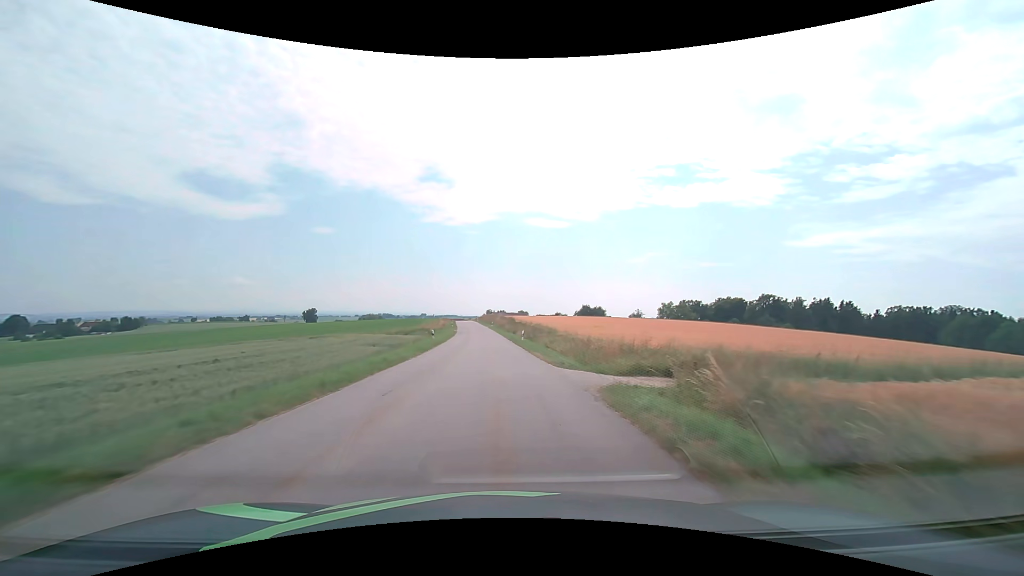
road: tertiary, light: Day
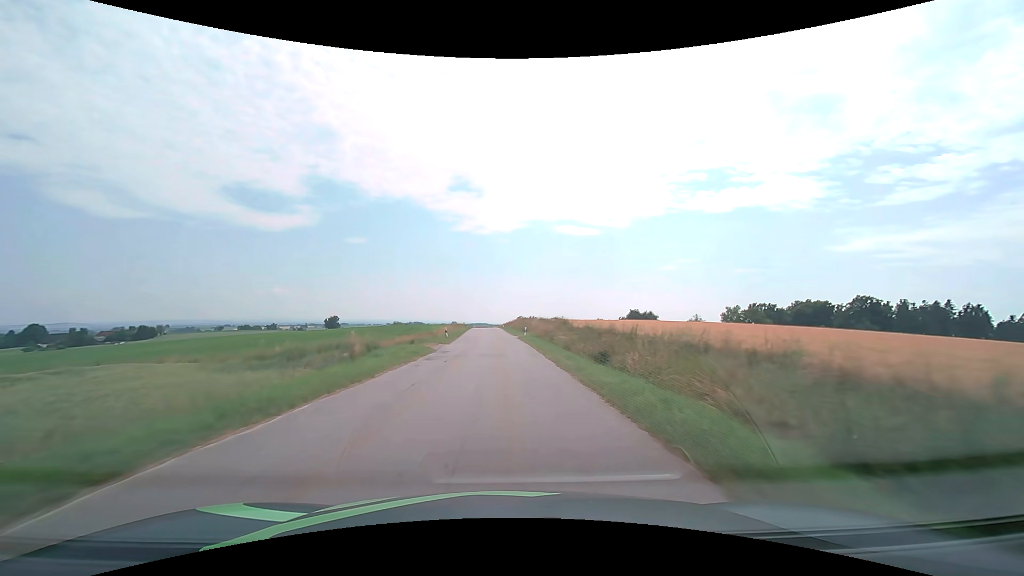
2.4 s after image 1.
(-1.2, +42.9) m; -3°
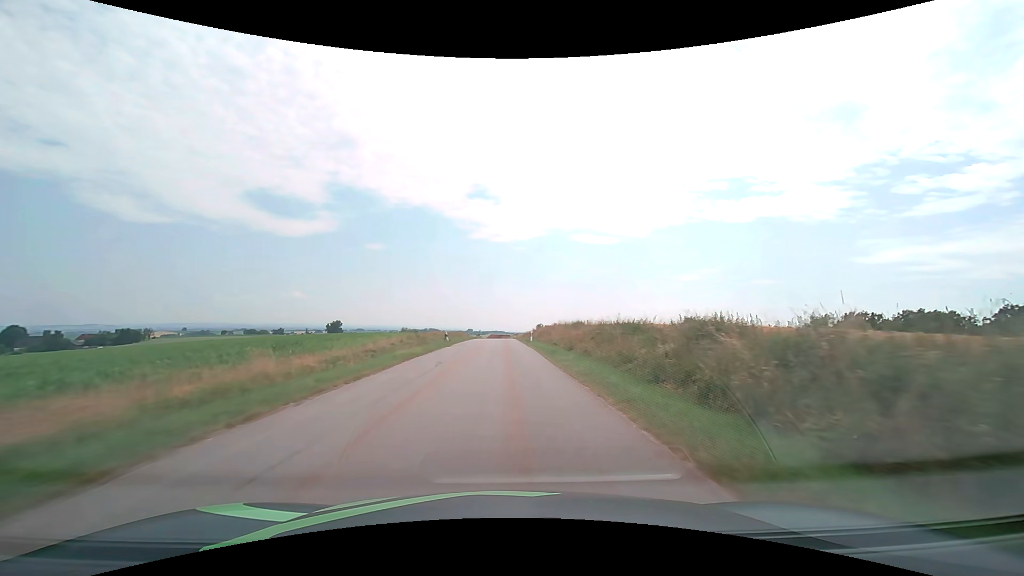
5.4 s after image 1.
(-1.3, +53.2) m; -2°
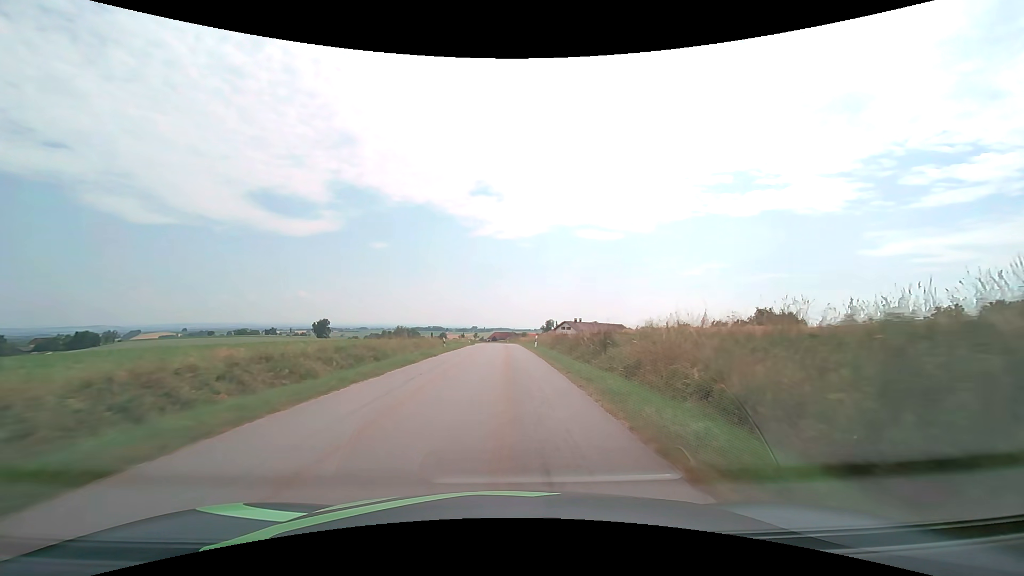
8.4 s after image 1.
(-0.4, +53.2) m; -1°
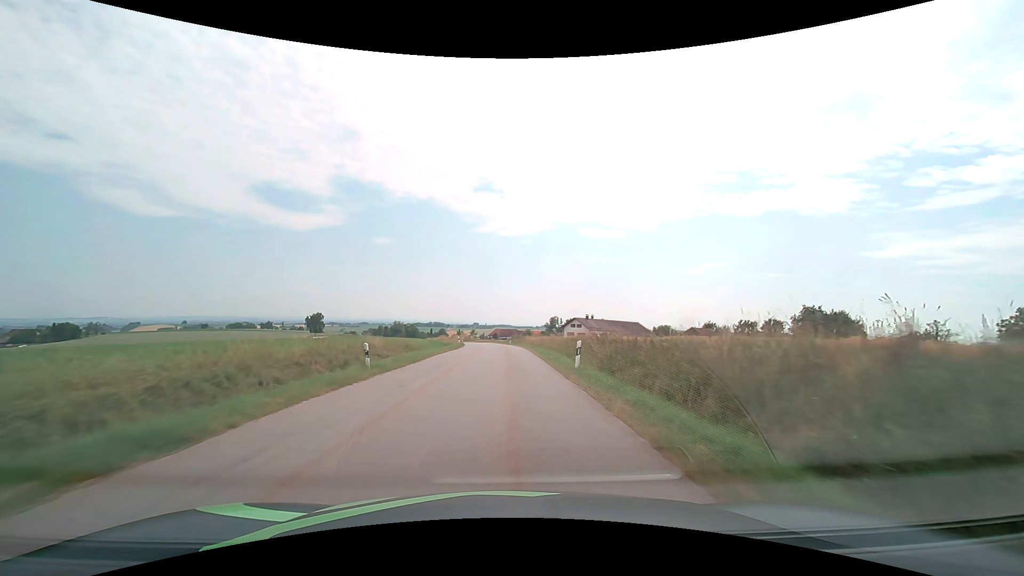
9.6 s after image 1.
(-0.1, +21.5) m; 0°
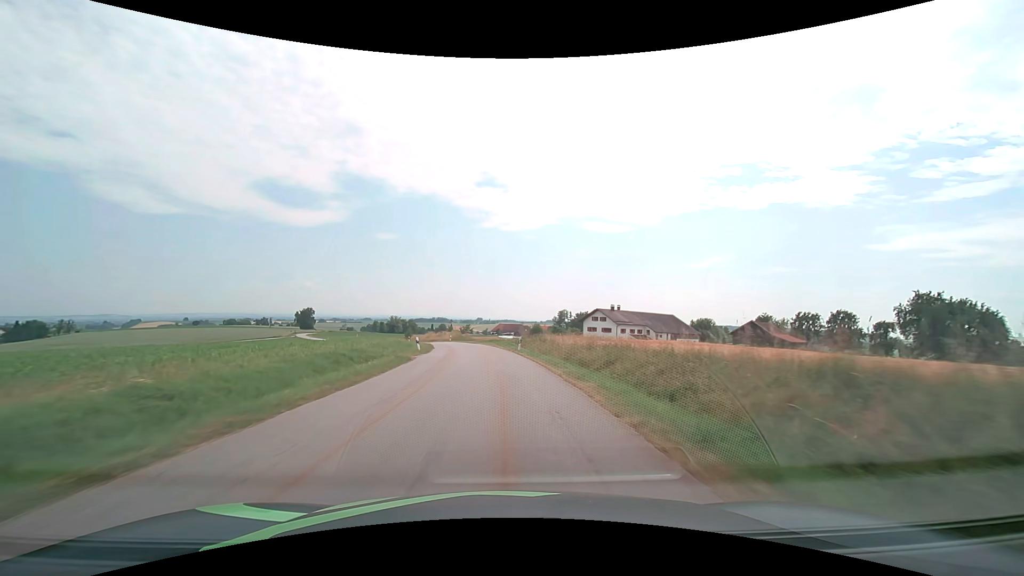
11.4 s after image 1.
(-0.1, +32.5) m; 0°
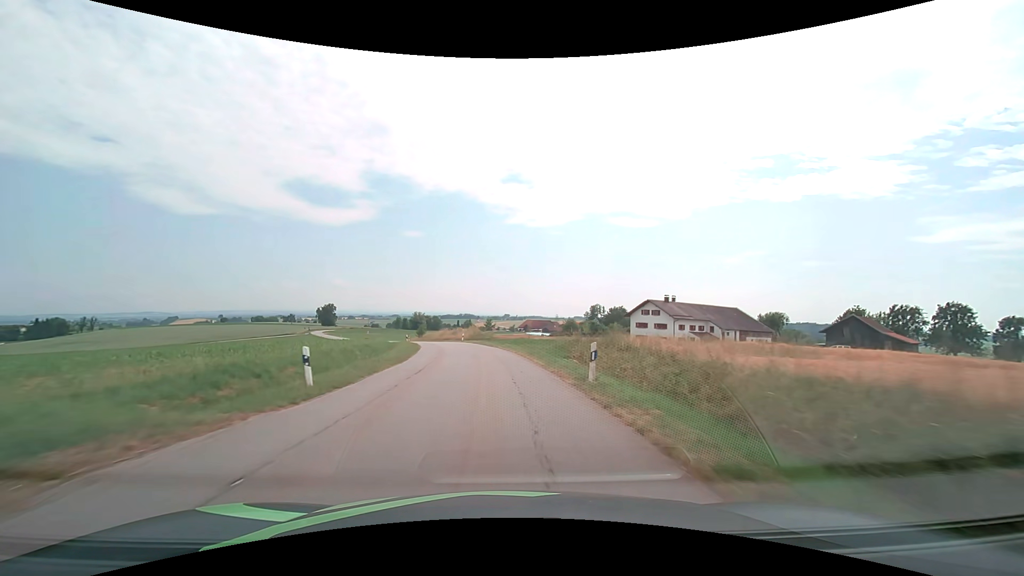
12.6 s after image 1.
(-0.5, +21.7) m; -3°
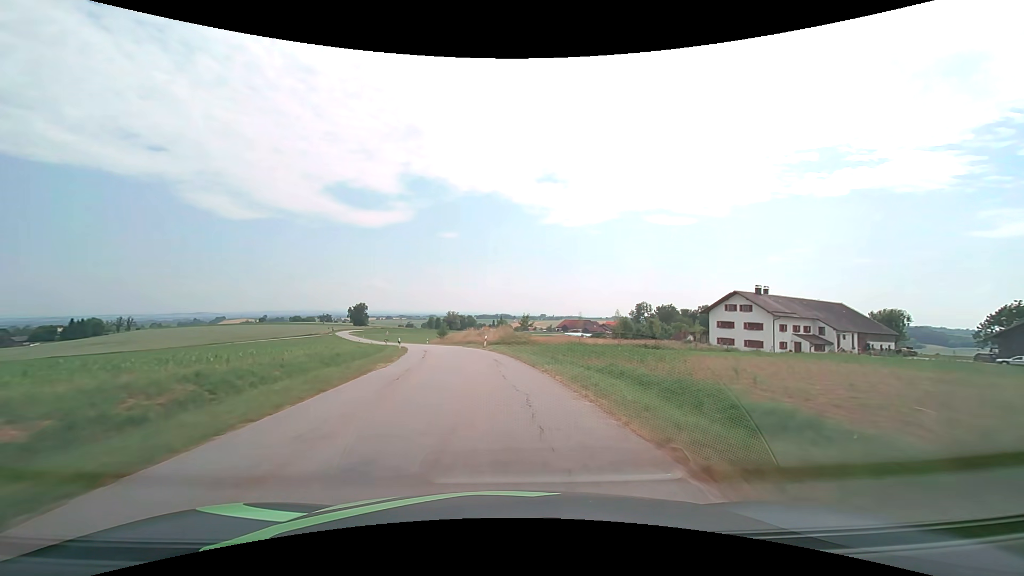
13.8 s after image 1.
(-0.7, +21.8) m; -4°
(0, +10) (-1, +20) (-2, +30) (-4, +40) (-6, +50) (-8, +59) (-11, +69) (-13, +79) (-16, +88) (-20, +98) m
